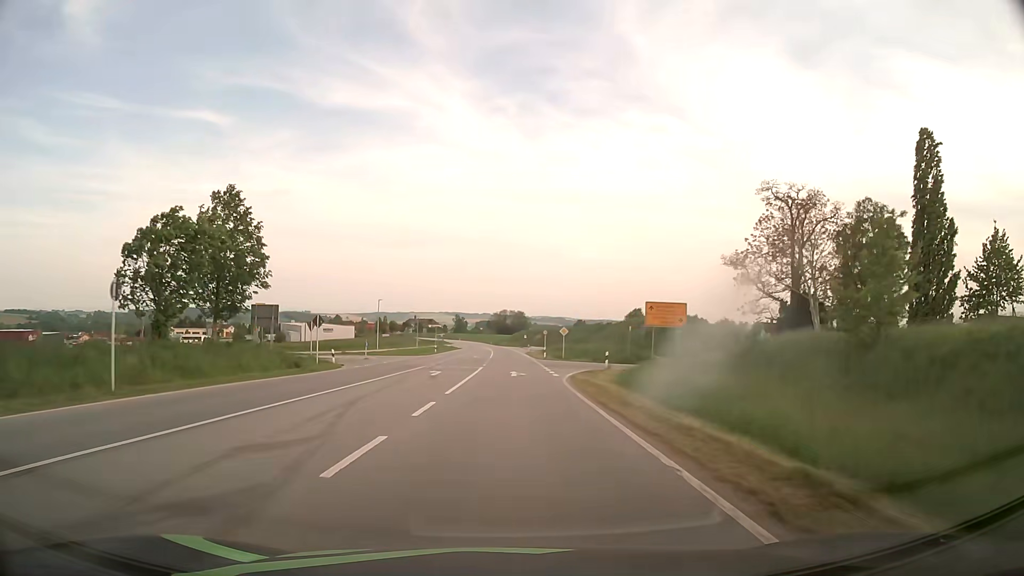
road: secondary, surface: asphalt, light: Day
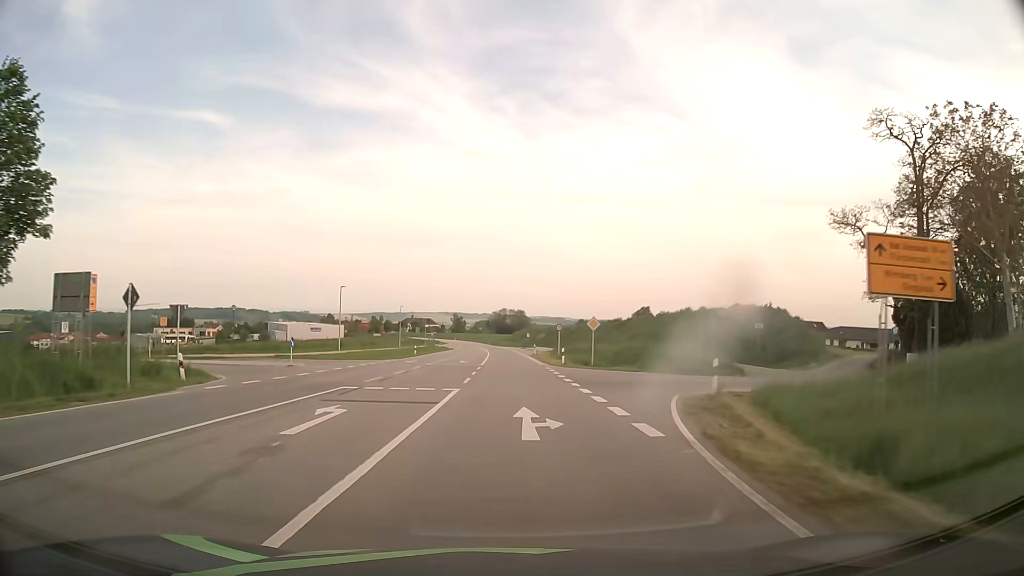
(0.0, +19.8) m; 0°
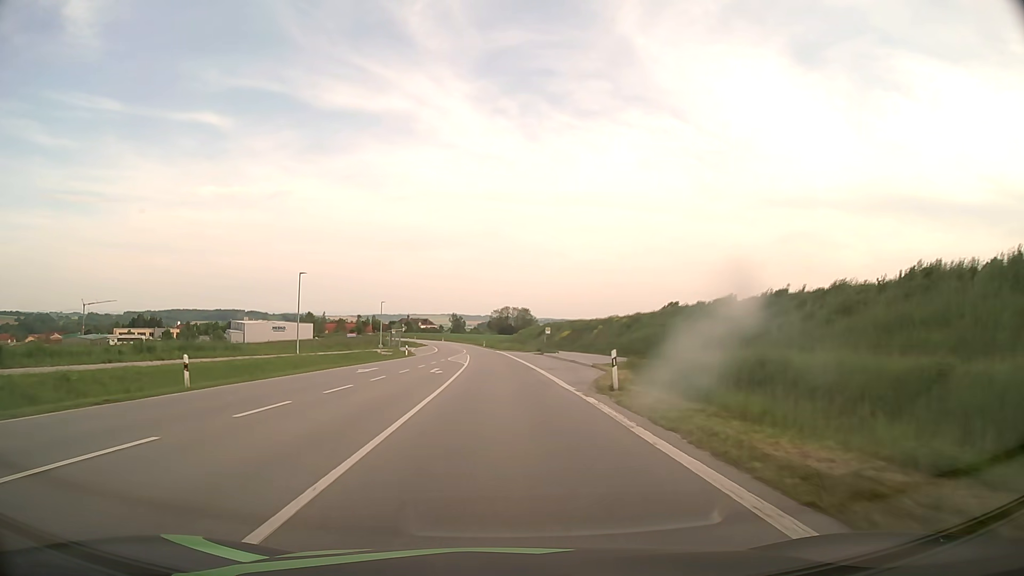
(+0.1, +51.7) m; 0°
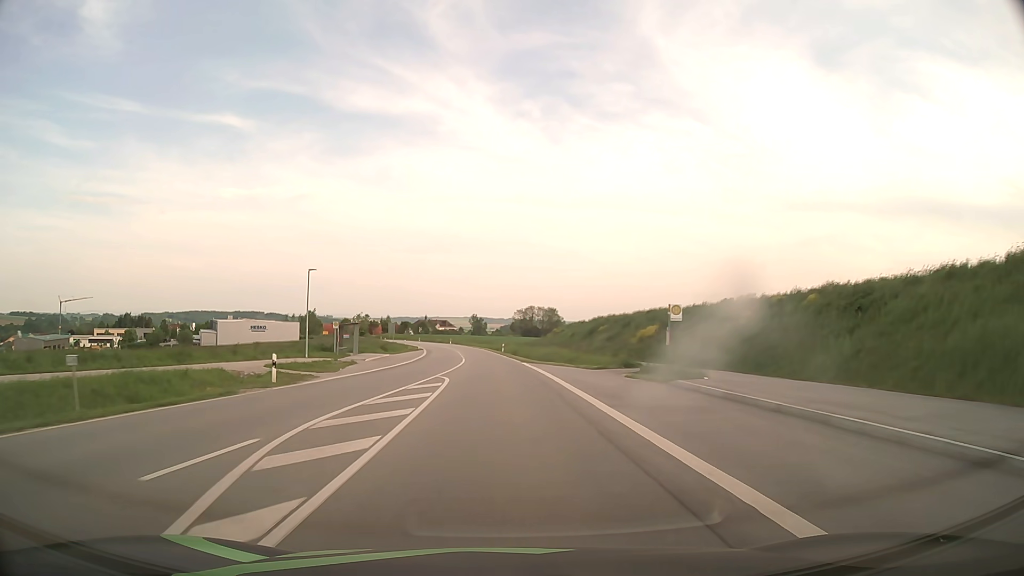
(-0.8, +42.2) m; -2°
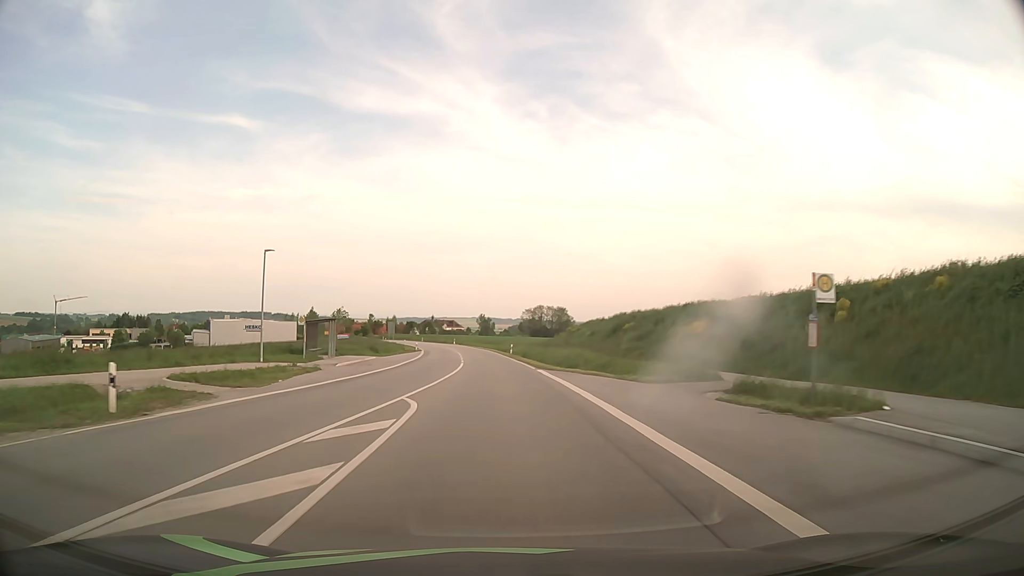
(-0.1, +10.6) m; -1°
(0, +10) (0, +20) (-1, +30) (-1, +40) (-2, +50) (-2, +60) (-3, +70) (-5, +80) (-6, +90) (-8, +100) m
